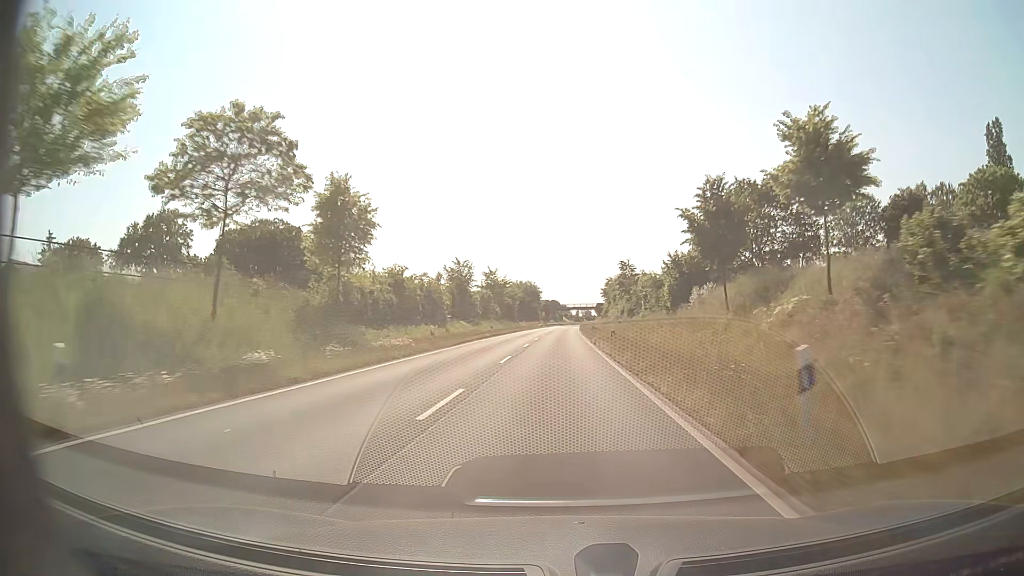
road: secondary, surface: asphalt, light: Day
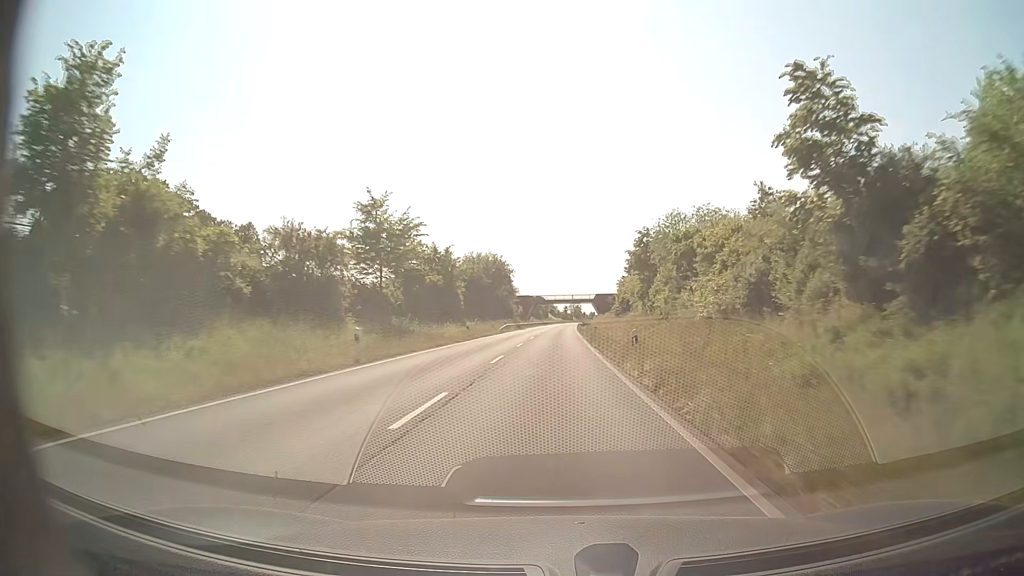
(+0.6, +61.8) m; +1°
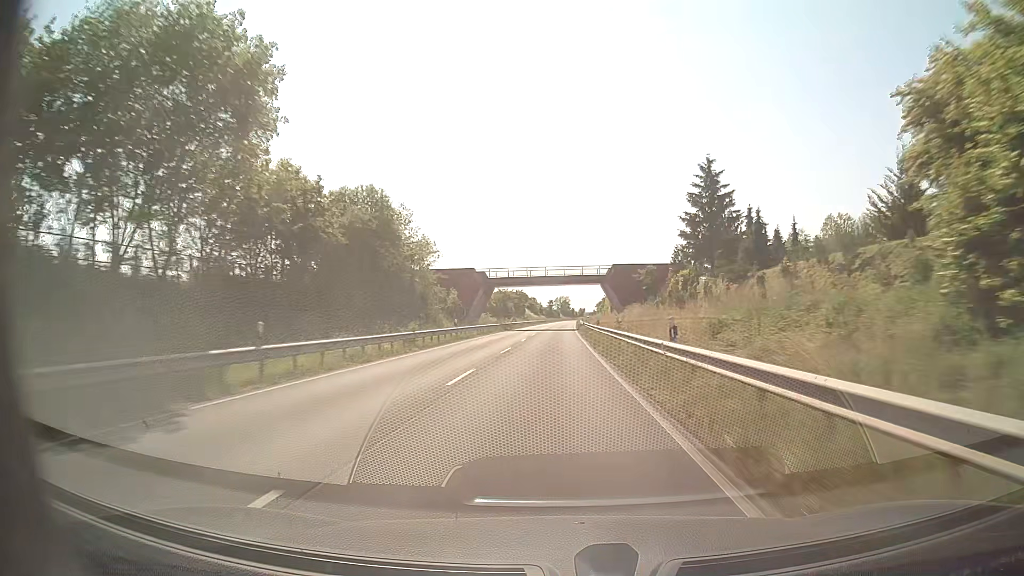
(+0.8, +80.0) m; +1°
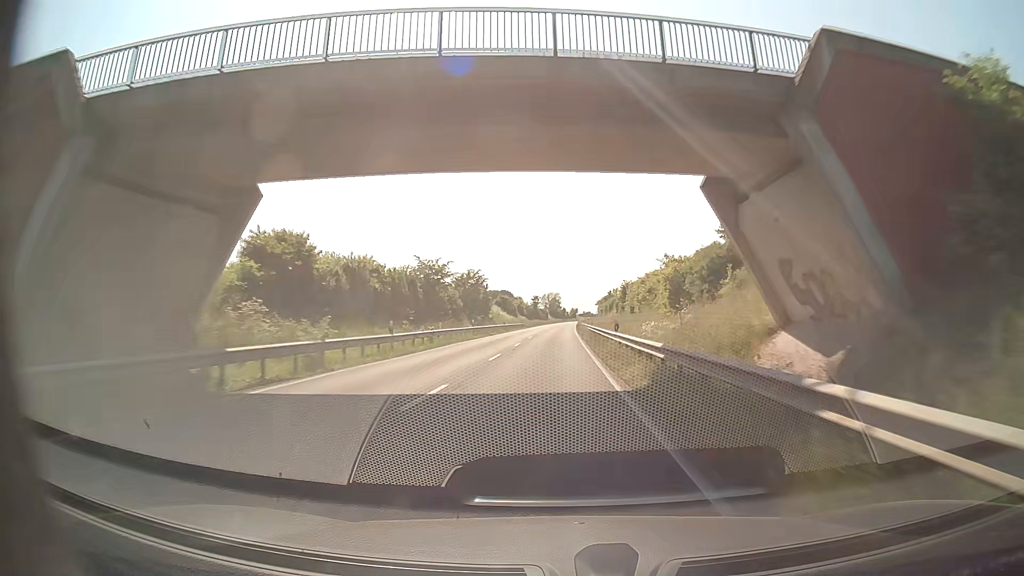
(+0.7, +63.9) m; +1°
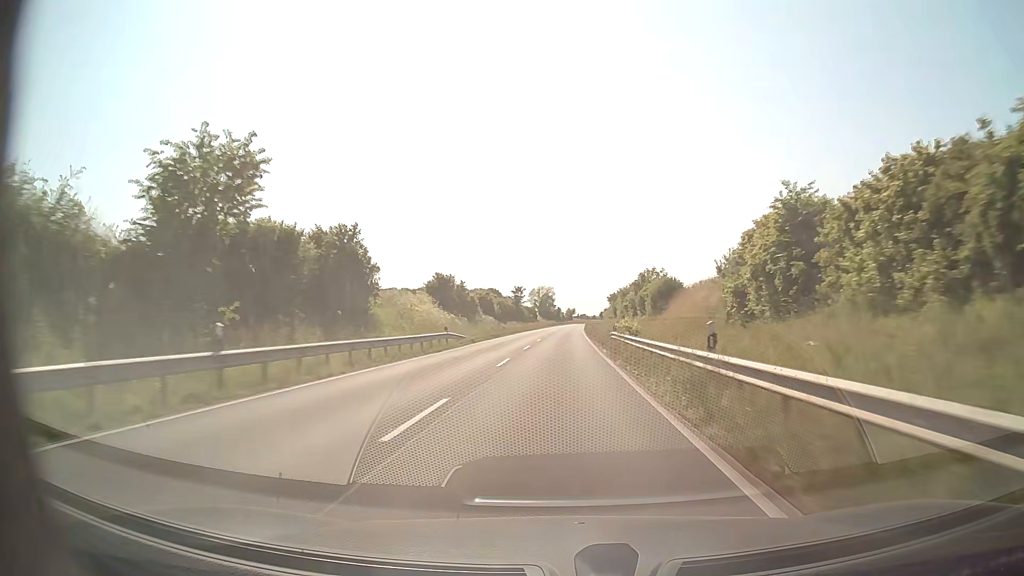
(+0.1, +63.0) m; 0°
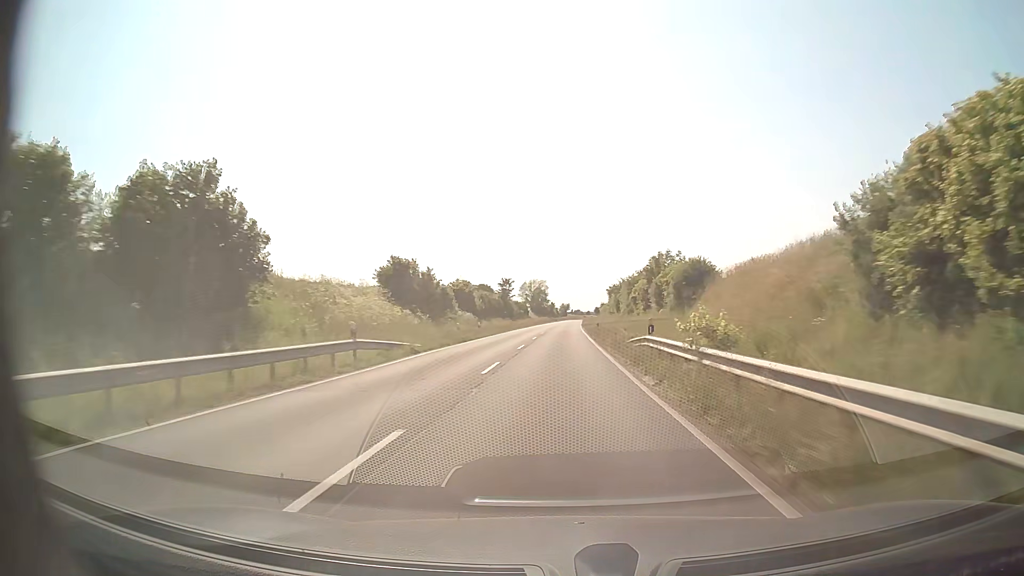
(+0.1, +15.7) m; 0°
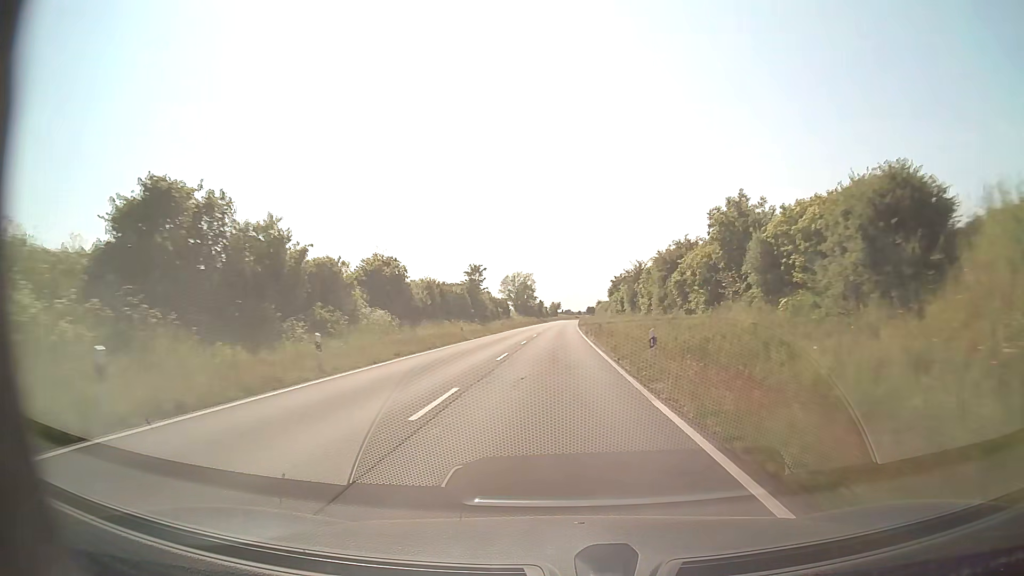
(+0.3, +31.5) m; +1°
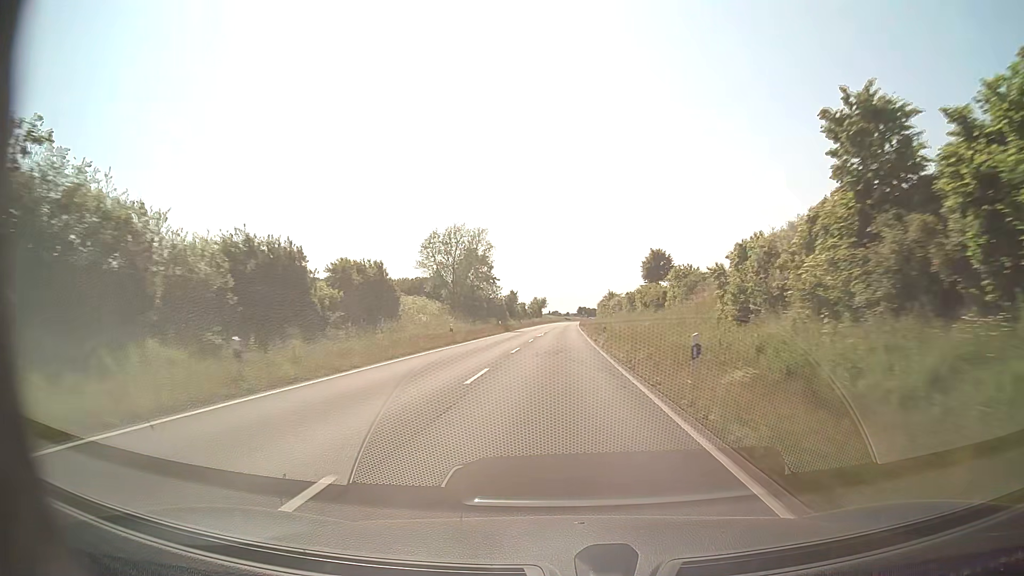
(+0.8, +80.2) m; +1°
(0, +10) (0, +20) (0, +30) (0, +40) (0, +50) (+1, +60) (+1, +70) (+1, +80) (+1, +90) (+2, +100) m
